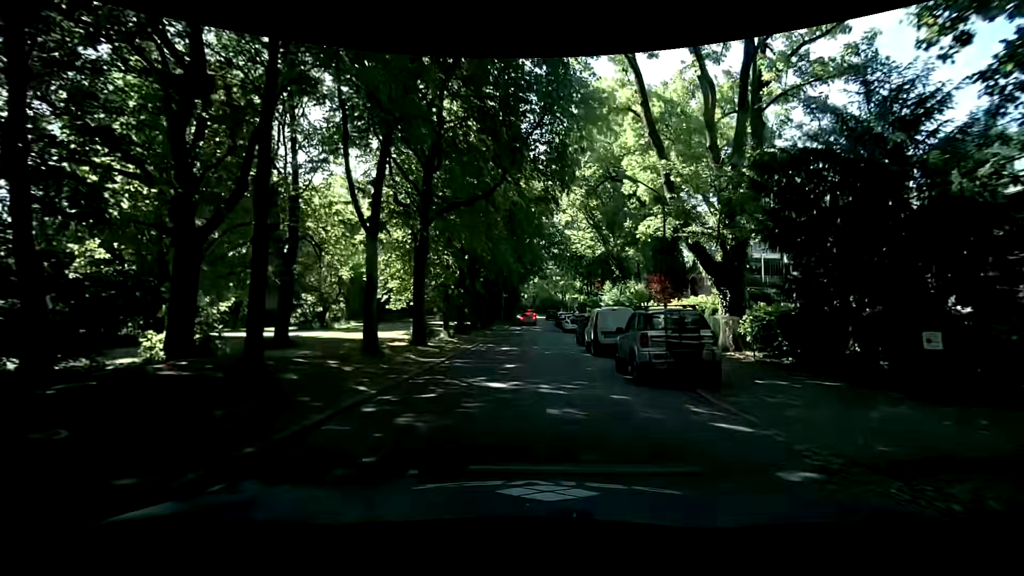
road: residential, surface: asphalt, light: Day
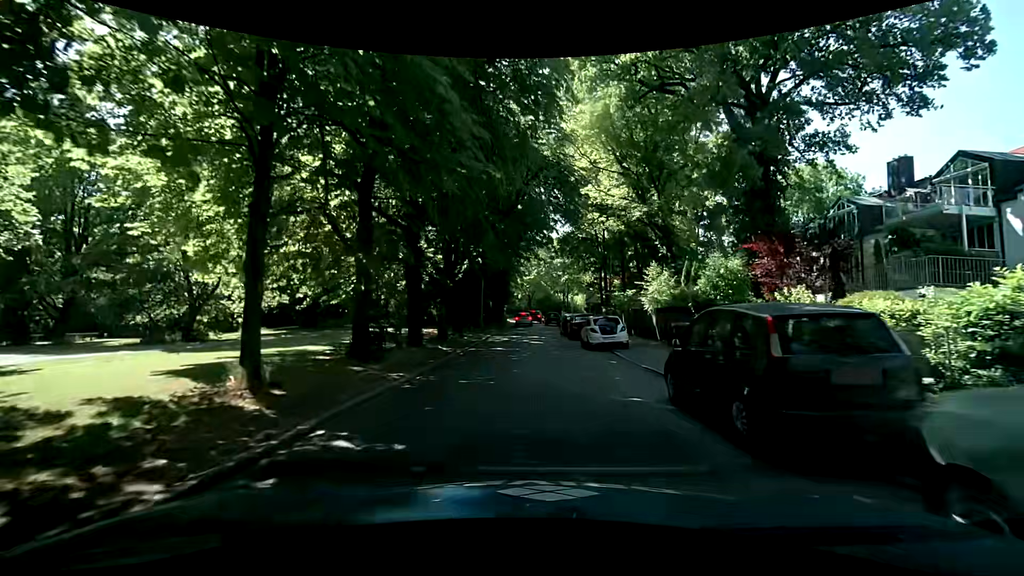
(+0.2, +19.0) m; +1°
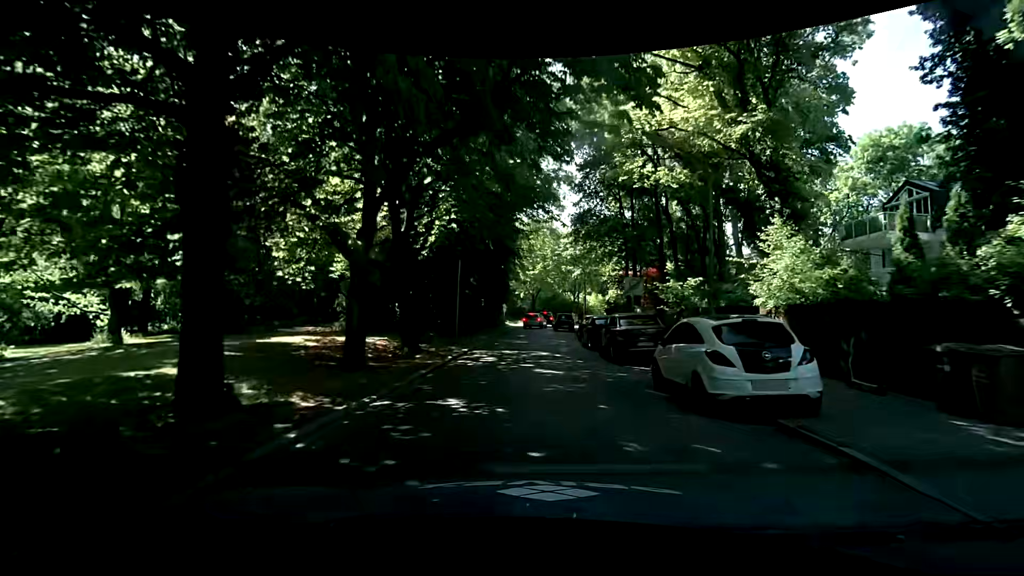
(0.0, +13.7) m; +1°
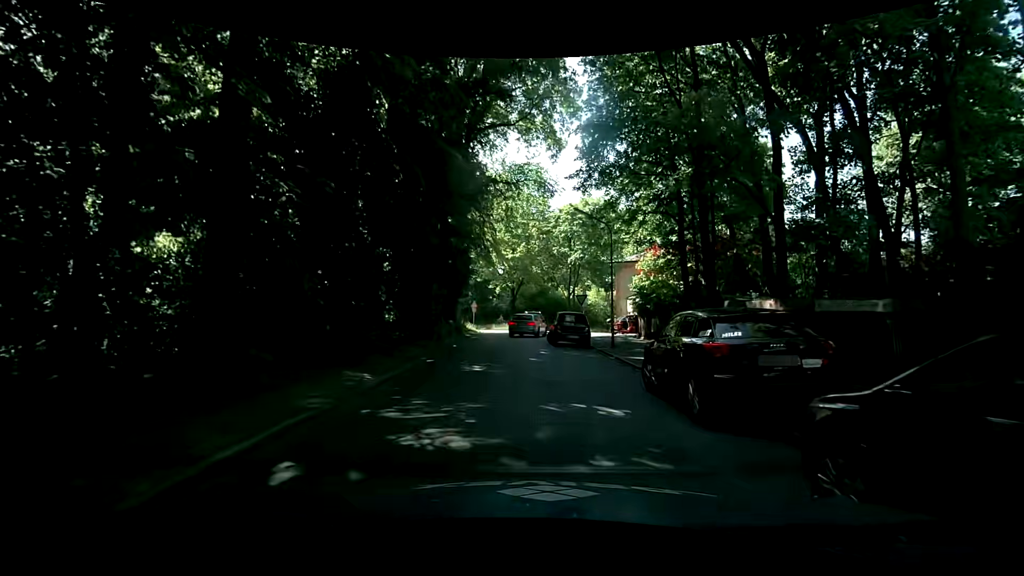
(-0.2, +20.2) m; +1°
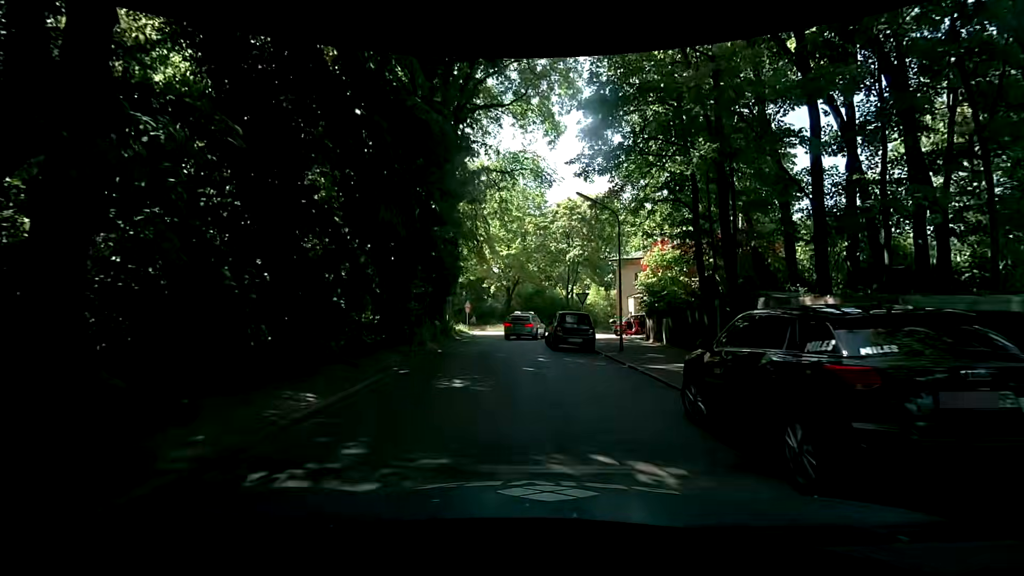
(0.0, +2.7) m; +2°
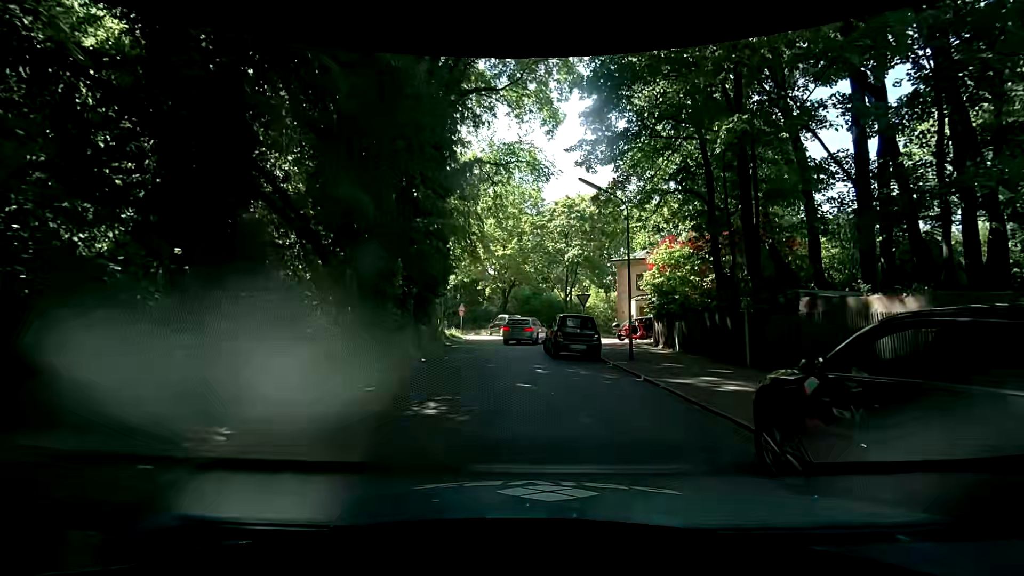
(-0.1, +2.3) m; -1°
